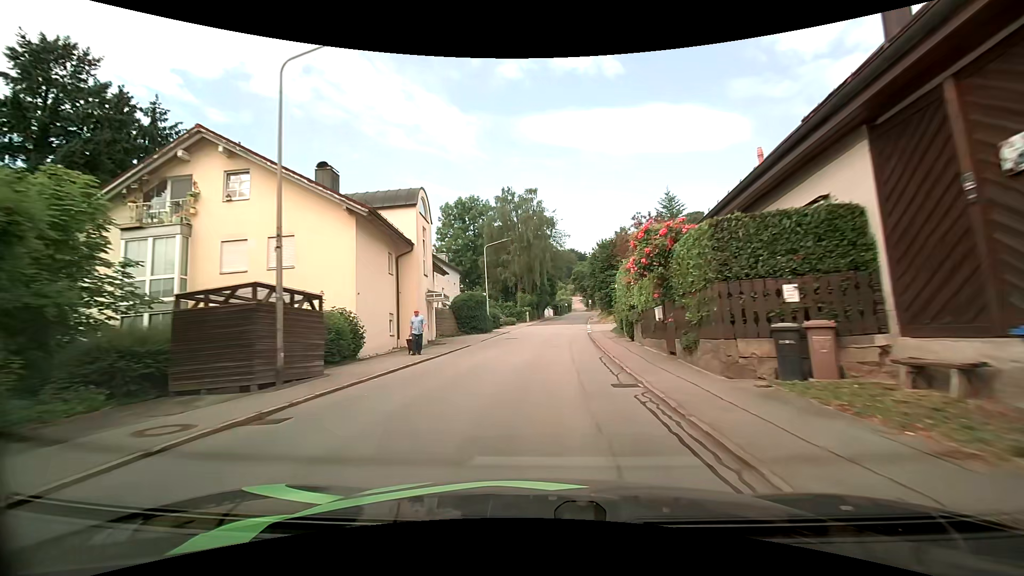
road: tertiary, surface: asphalt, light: Day
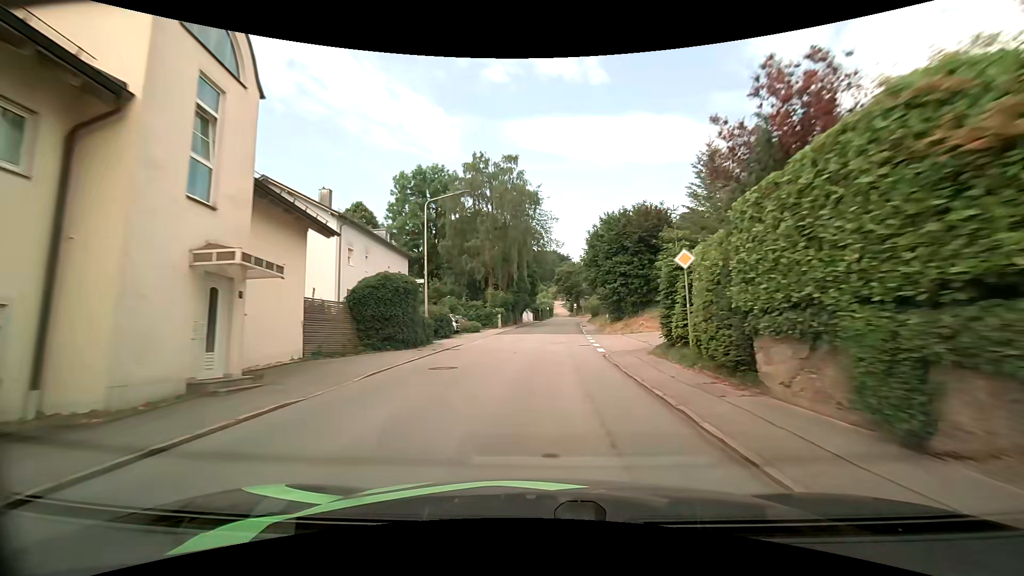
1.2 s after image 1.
(+0.3, +16.8) m; +2°
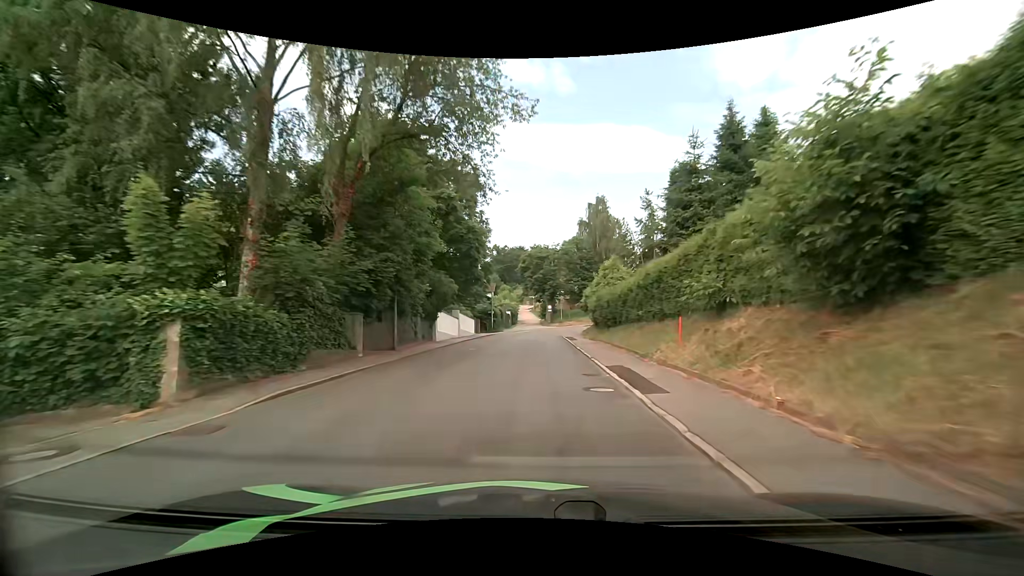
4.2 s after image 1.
(+1.9, +40.4) m; +4°
(0, +10) (0, +20) (0, +30) (0, +40) (+1, +50) (+3, +60) (+7, +69) (+13, +77) (+21, +83) (+29, +88) m
